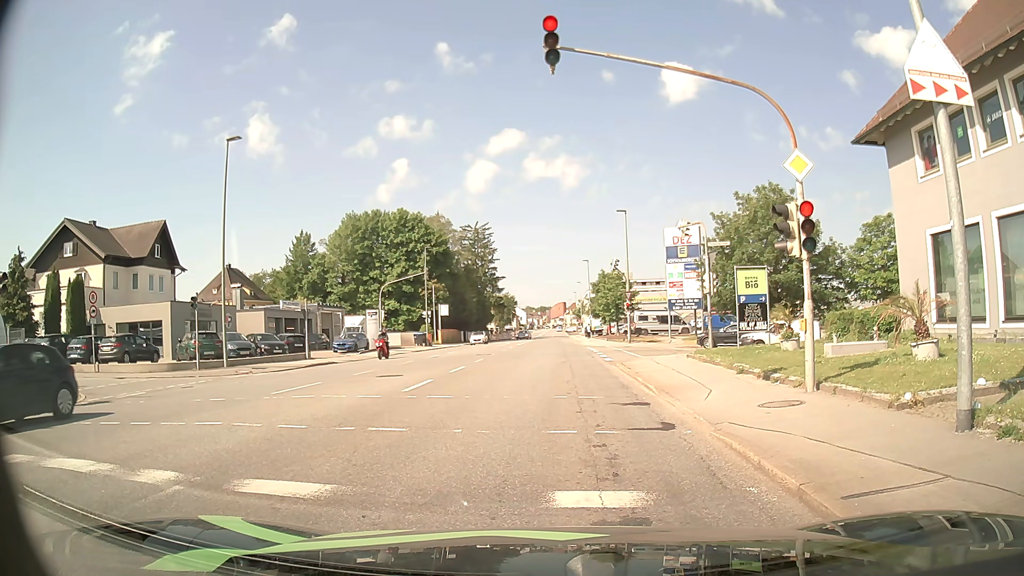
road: tertiary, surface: asphalt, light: Day
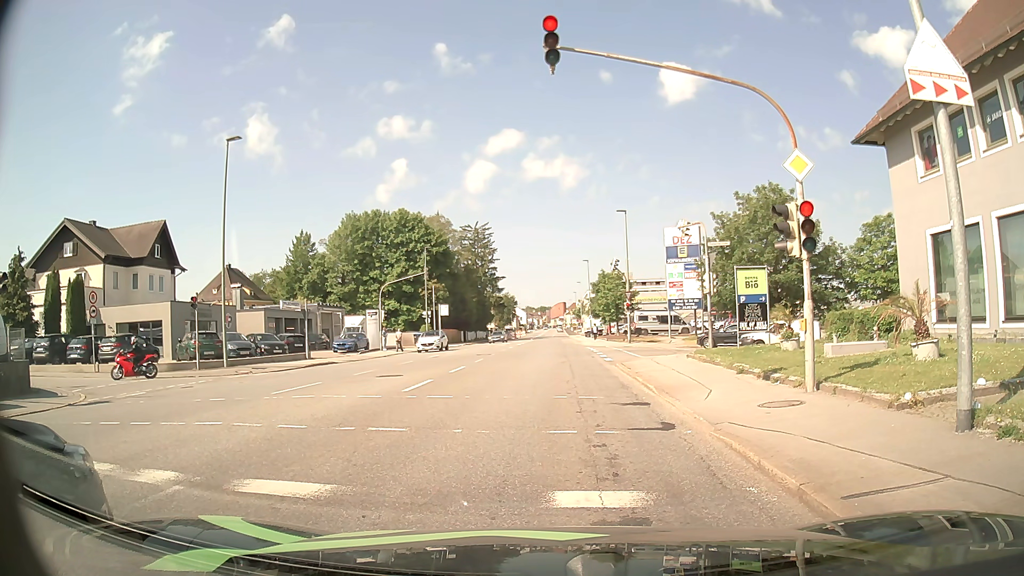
(0.0, 0.0) m; 0°
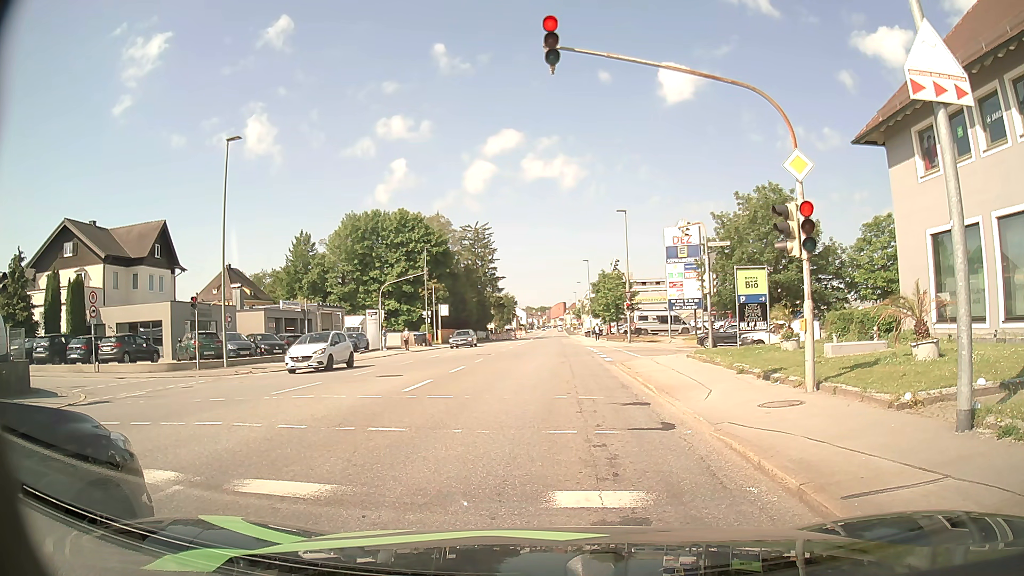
(0.0, 0.0) m; 0°
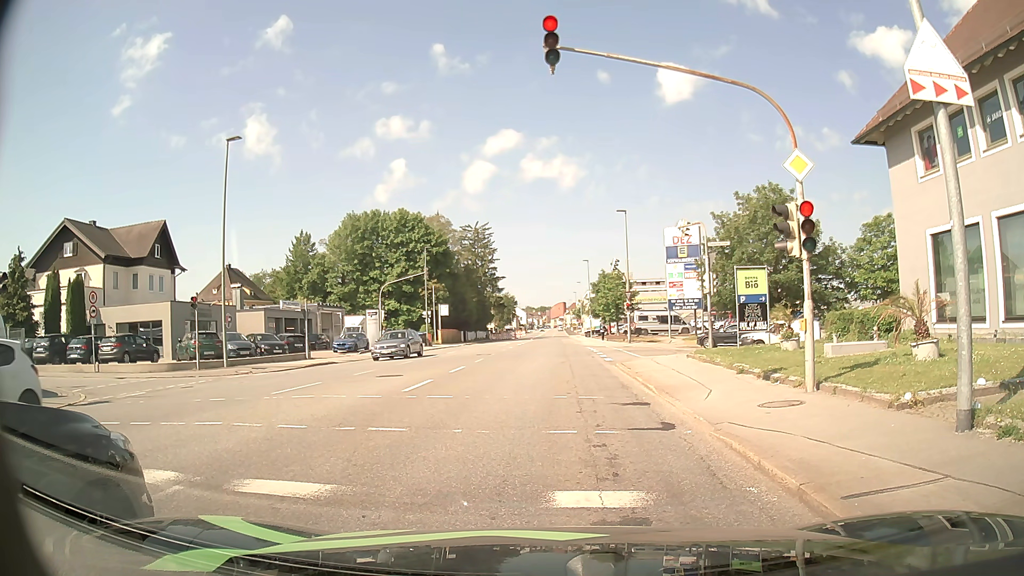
(0.0, 0.0) m; 0°
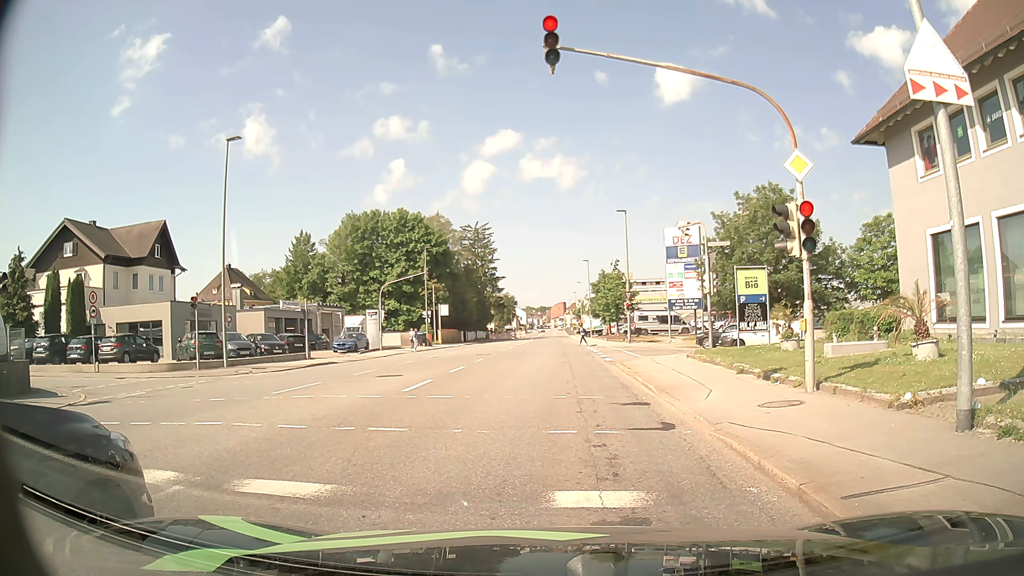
(0.0, 0.0) m; 0°
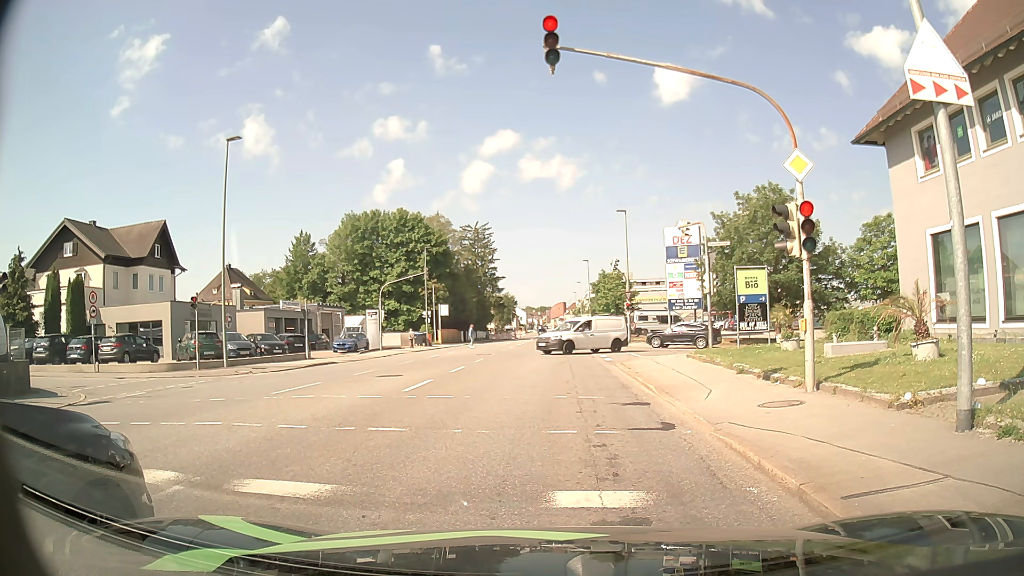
(0.0, 0.0) m; 0°
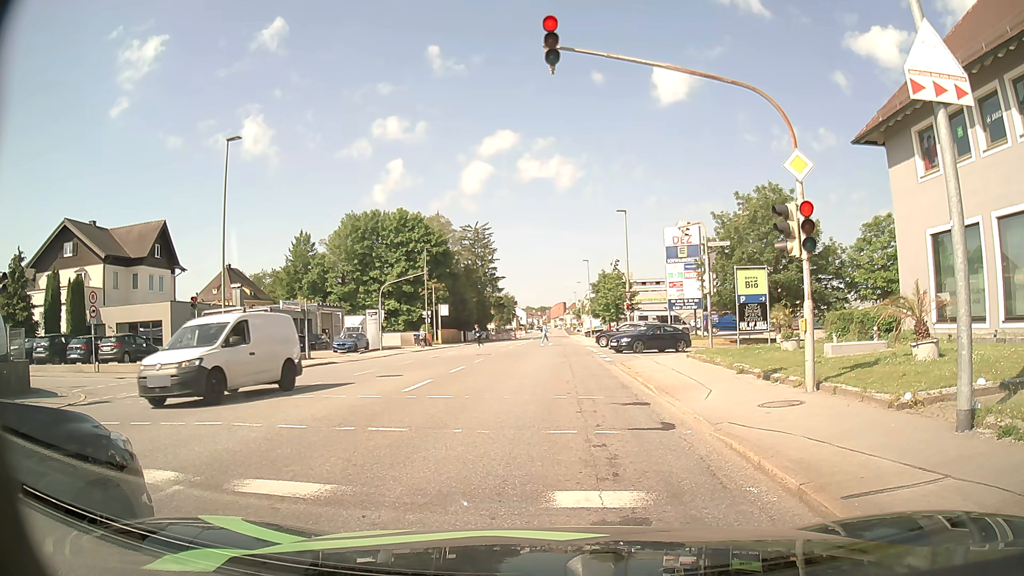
(0.0, 0.0) m; 0°
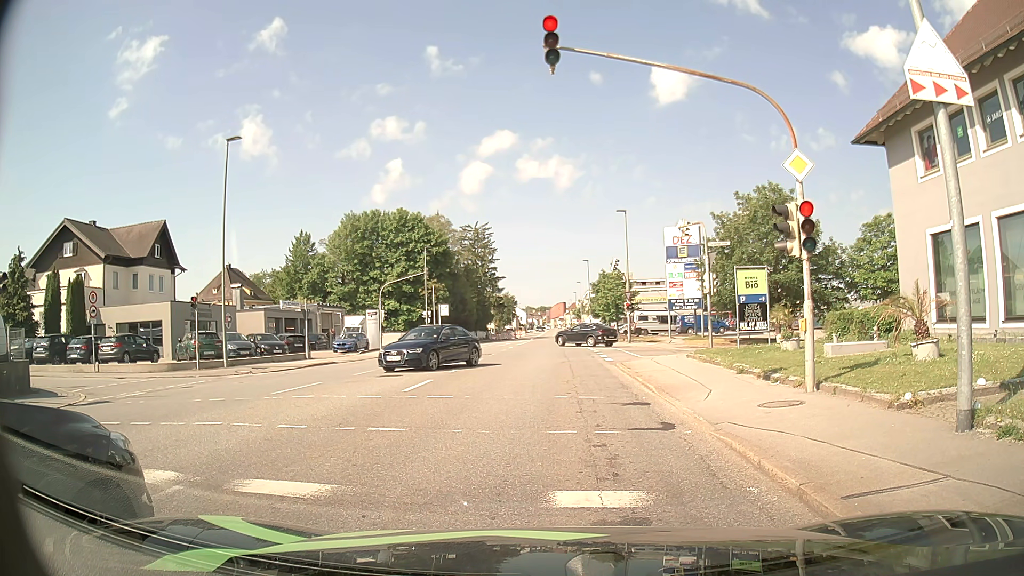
(0.0, 0.0) m; 0°
(0, +10) (0, +20) (+1, +30) (+1, +40) (+1, +50) (+1, +60) (+1, +70) (+2, +80) (+2, +90) (+2, +100) m
